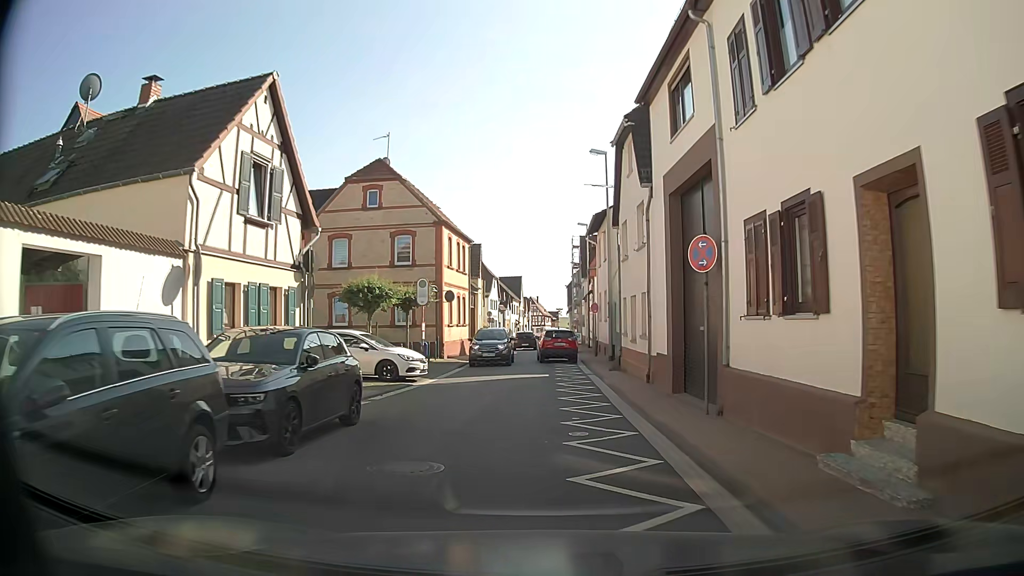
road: tertiary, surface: asphalt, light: Day
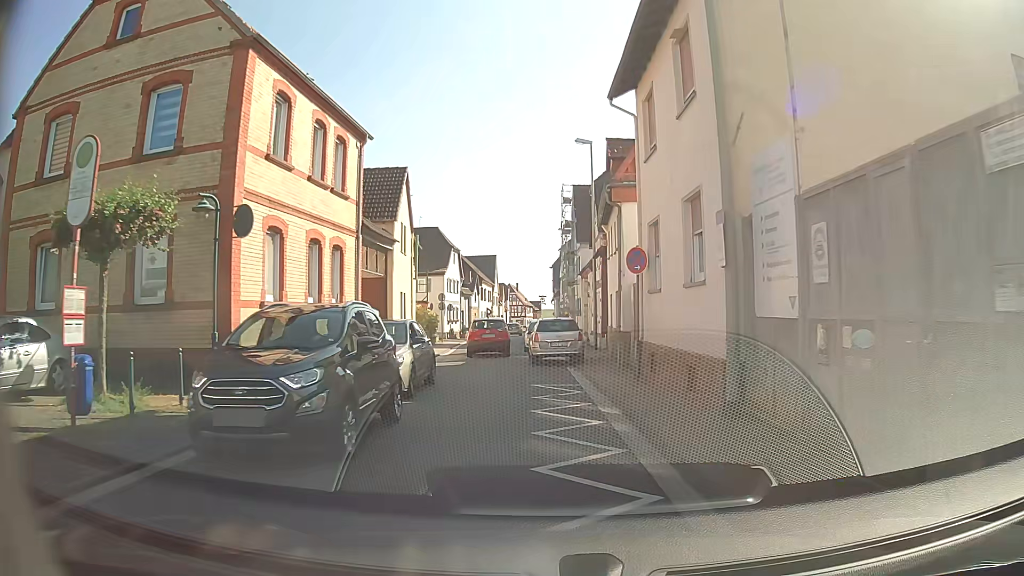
(-0.3, +22.0) m; 0°
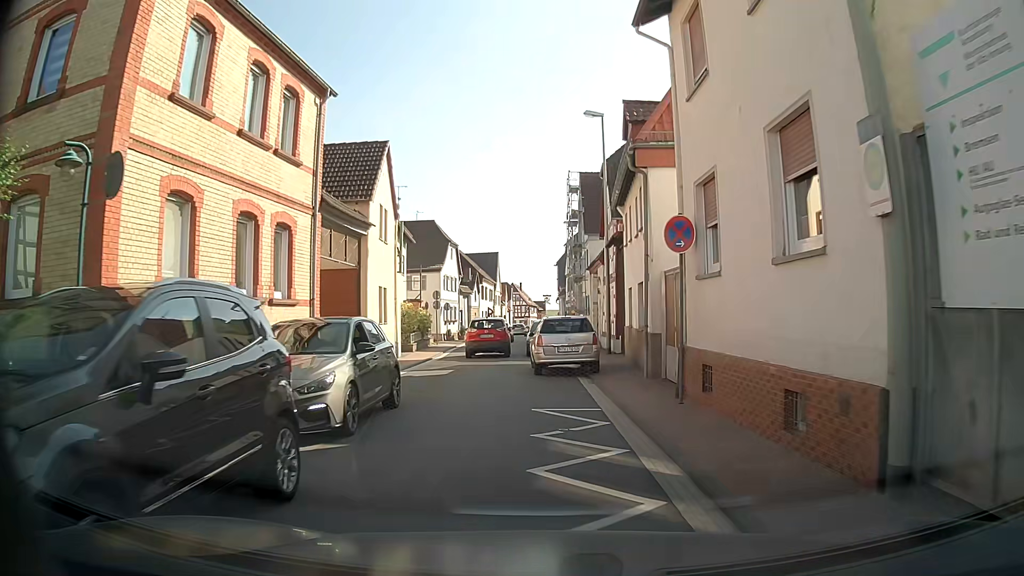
(0.0, +4.2) m; 0°
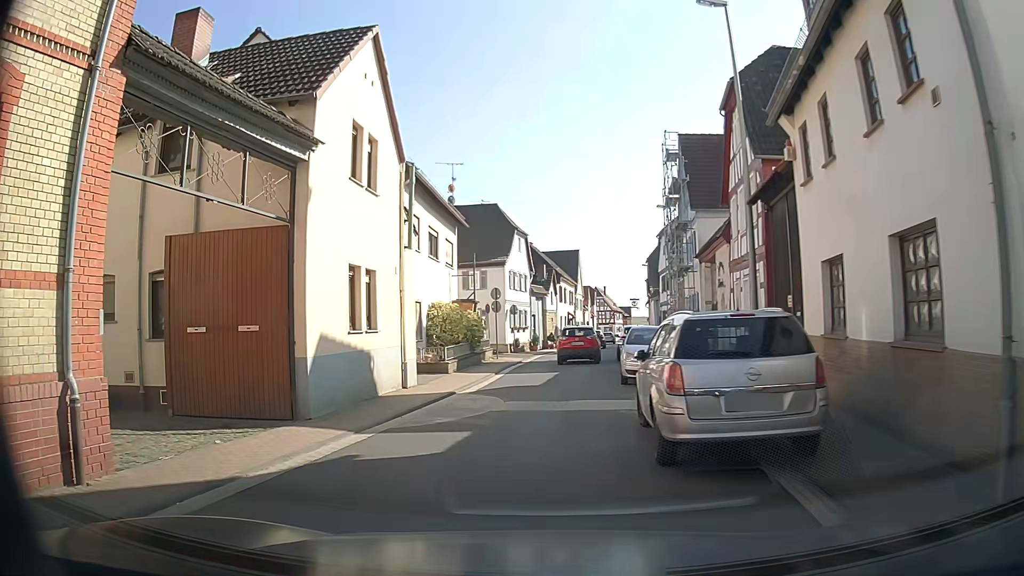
(-0.2, +10.5) m; -6°
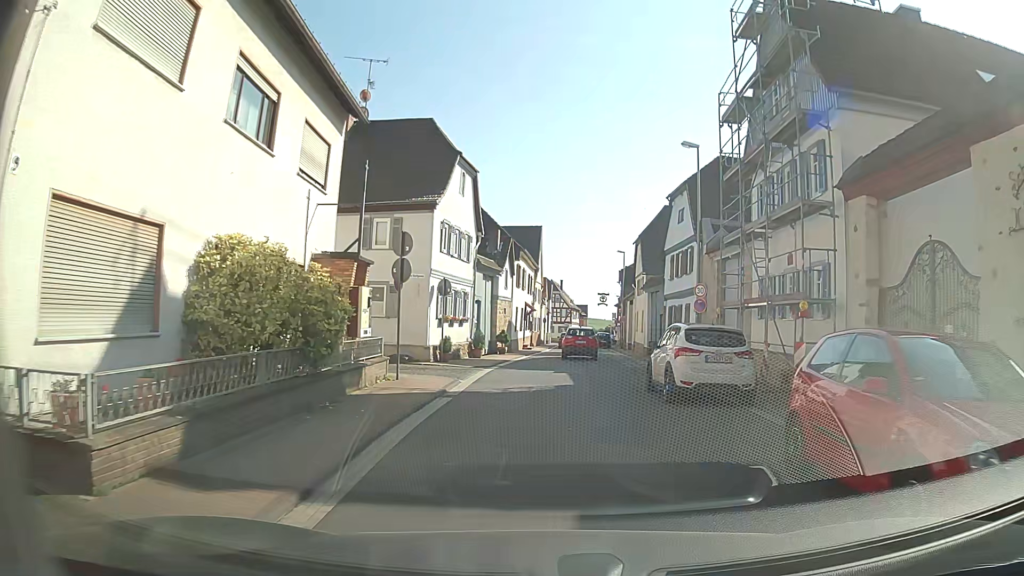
(-0.7, +17.5) m; +4°
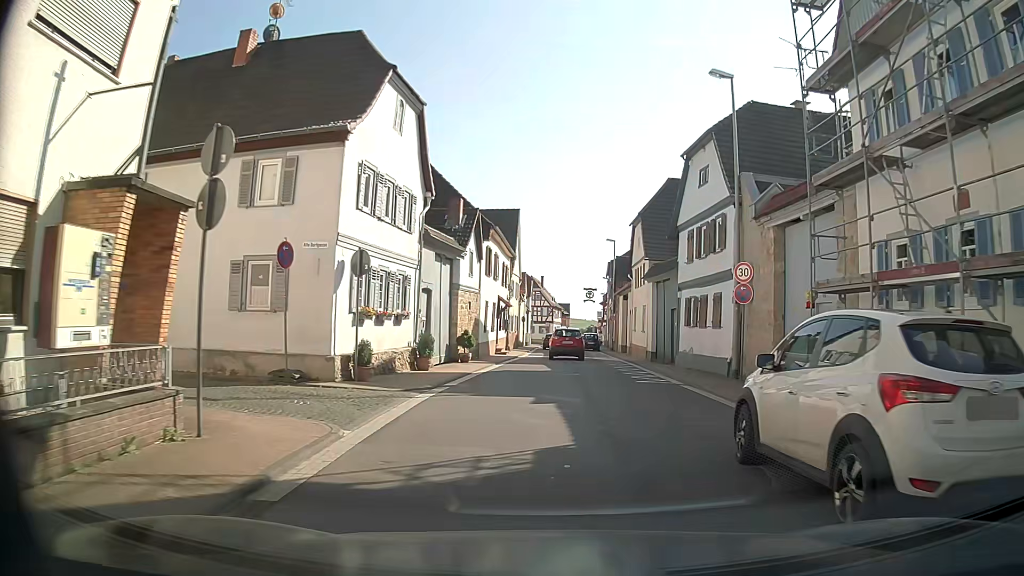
(0.0, +9.0) m; 0°
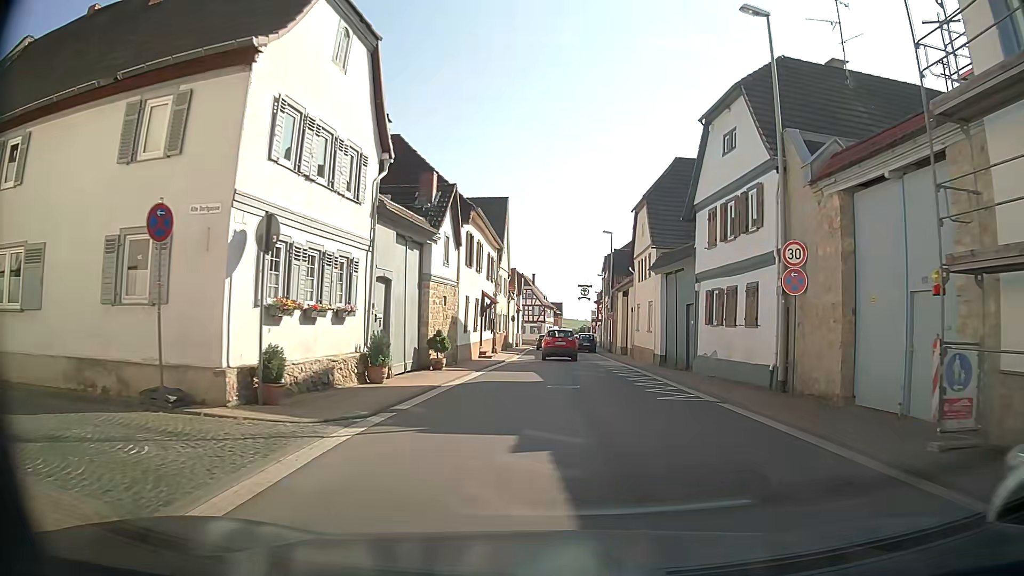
(0.0, +4.9) m; +1°
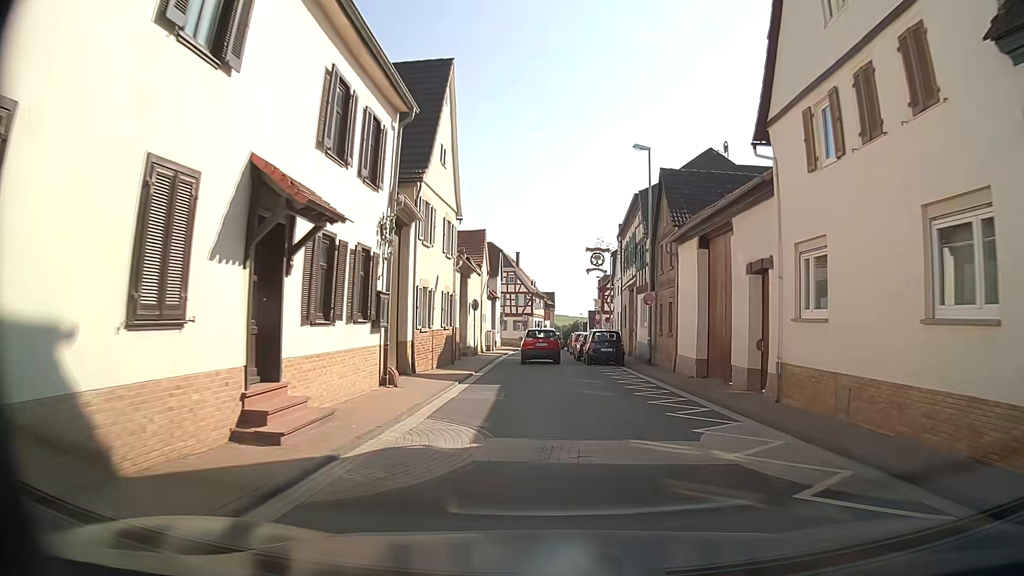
(+0.1, +25.2) m; -1°
(0, +10) (0, +20) (0, +30) (+1, +40) (+1, +50) (+2, +60) (+3, +70) (+4, +80) (+6, +90) (+8, +99) m
